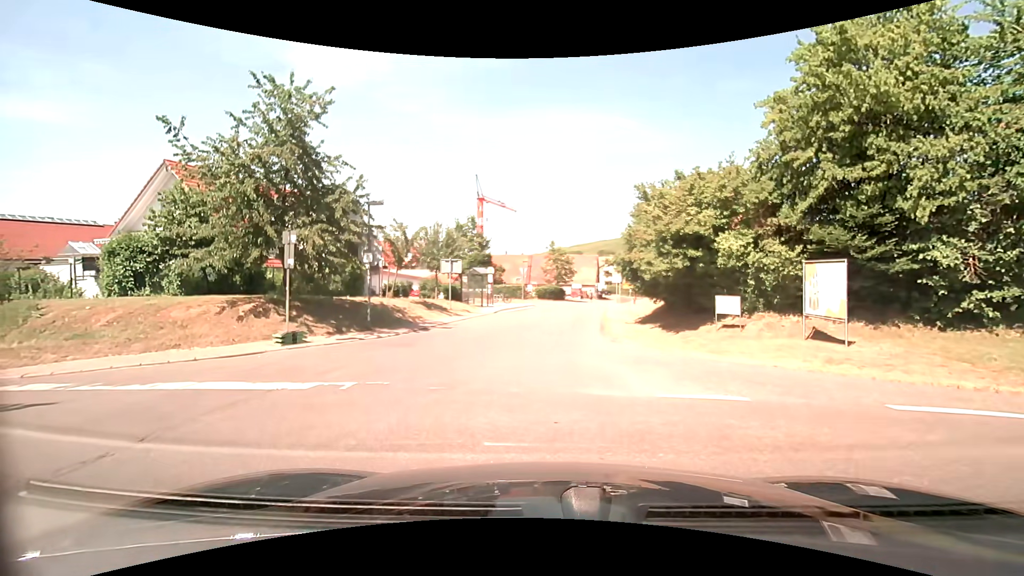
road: residential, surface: asphalt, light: Day
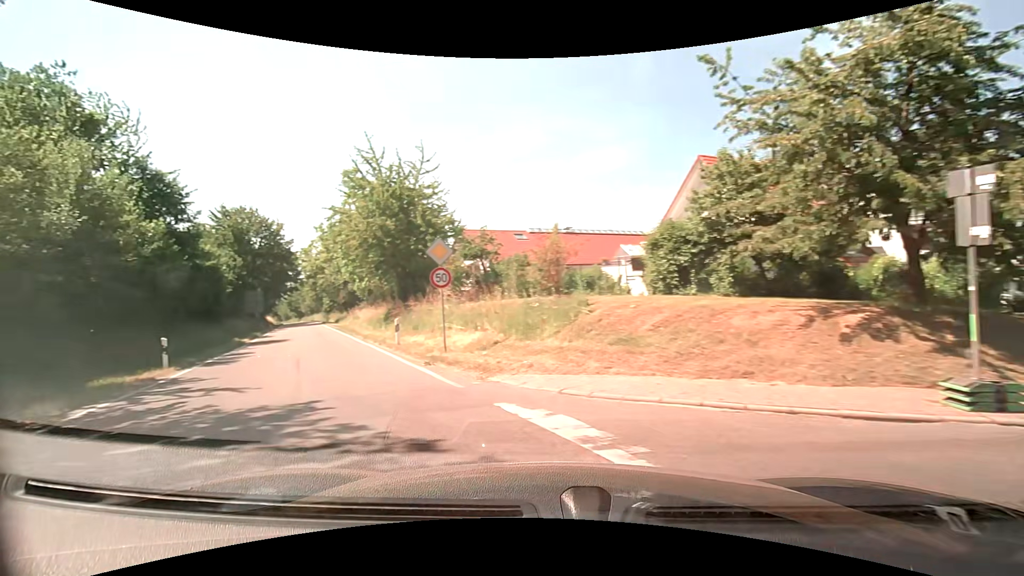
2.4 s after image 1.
(-3.1, +6.0) m; -54°
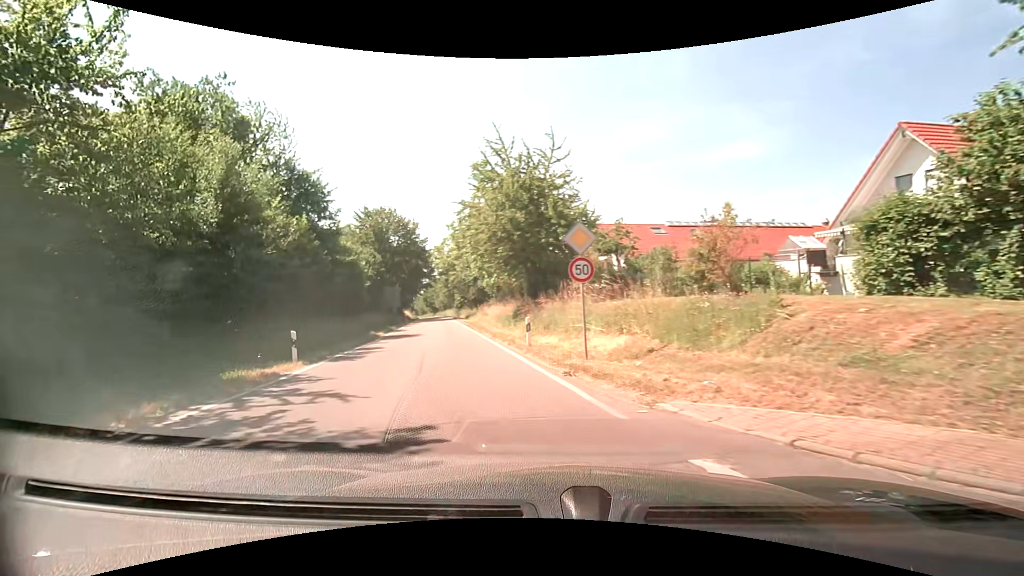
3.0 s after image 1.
(-0.4, +2.4) m; -14°
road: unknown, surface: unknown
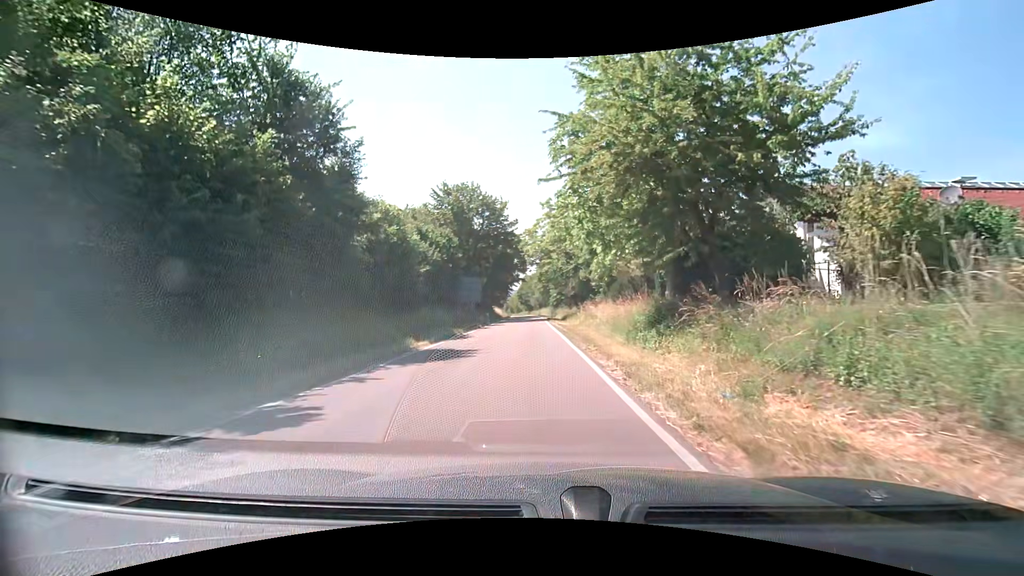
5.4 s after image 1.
(-2.0, +13.9) m; -12°
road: tertiary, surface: asphalt
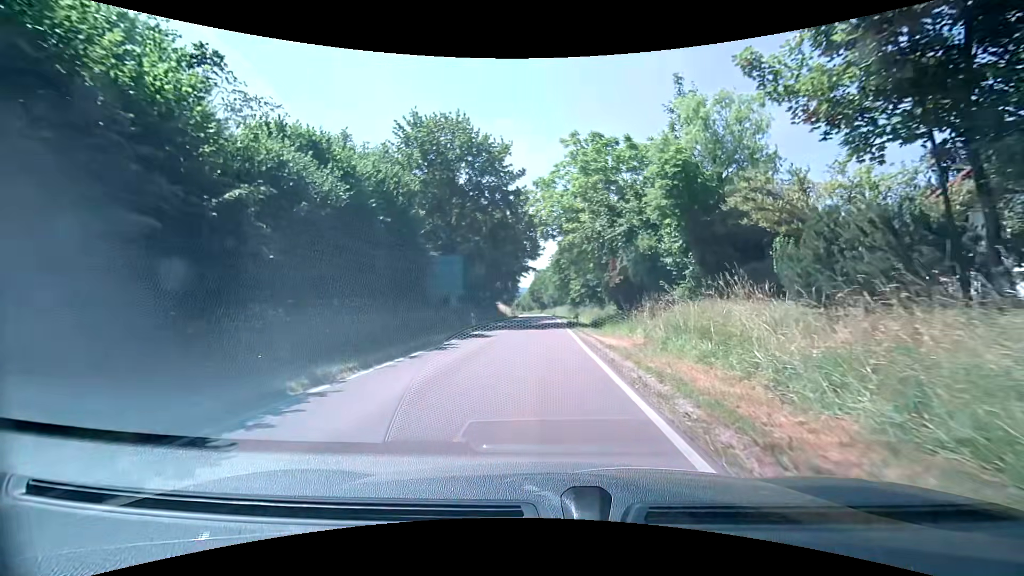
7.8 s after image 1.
(-0.3, +20.4) m; -2°
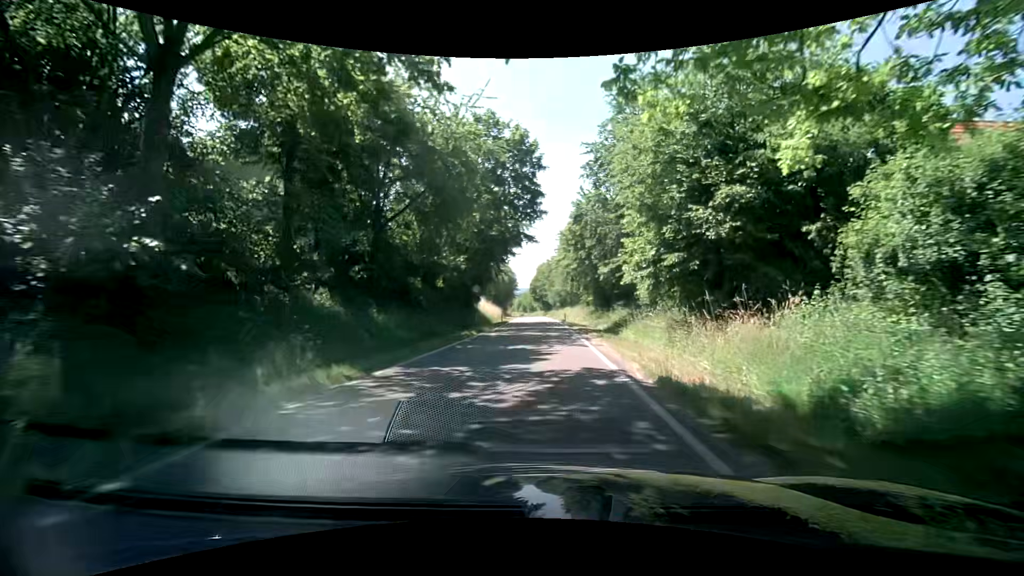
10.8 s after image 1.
(+0.2, +30.3) m; 0°
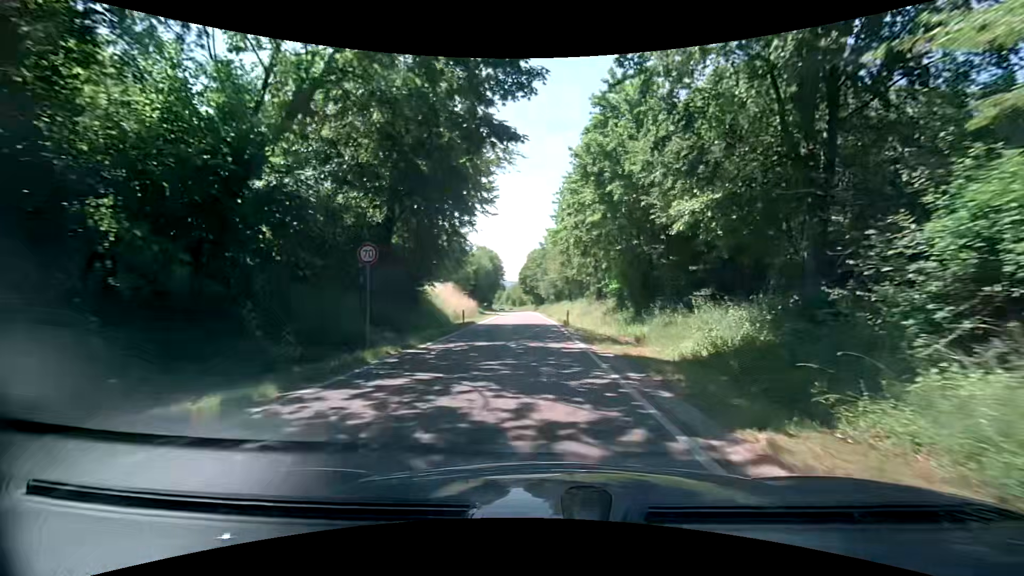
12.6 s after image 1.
(+0.2, +20.3) m; +1°
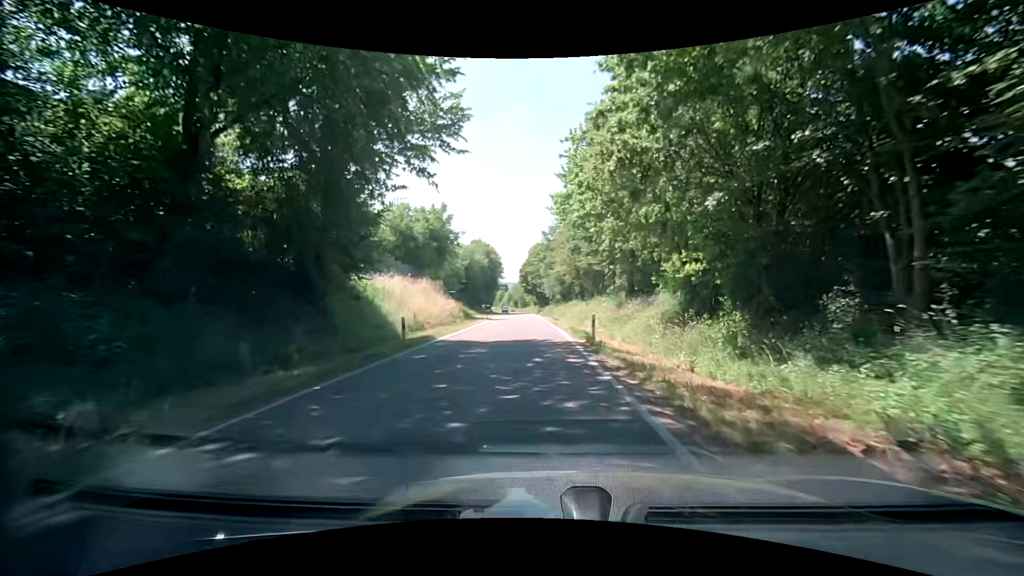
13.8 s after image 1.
(0.0, +14.1) m; 0°
(0, +10) (0, +20) (-1, +30) (-1, +40) (-1, +50) (-2, +60) (-2, +70) (-3, +80) (-4, +90) (-5, +100) m
